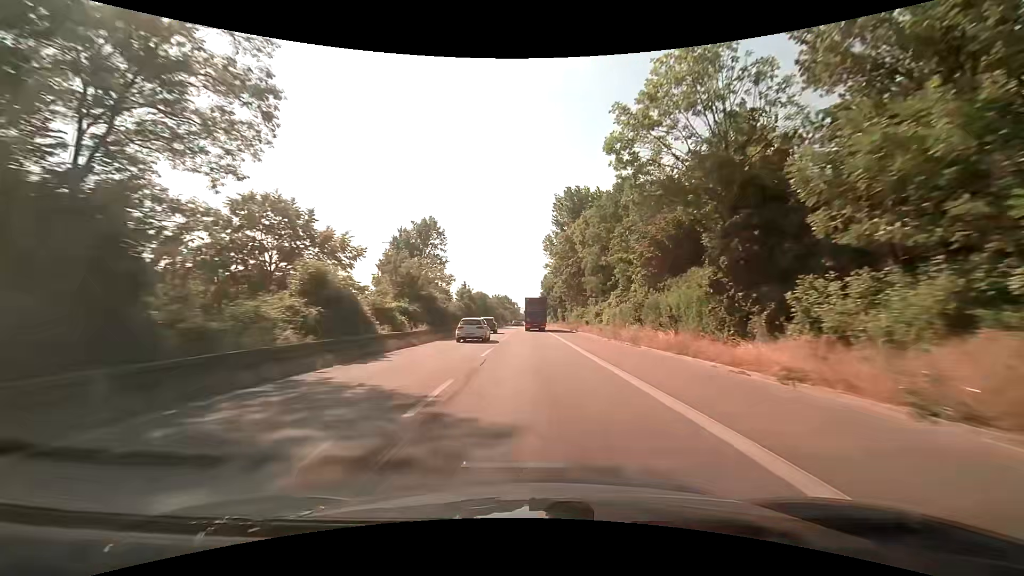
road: trunk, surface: asphalt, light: Day
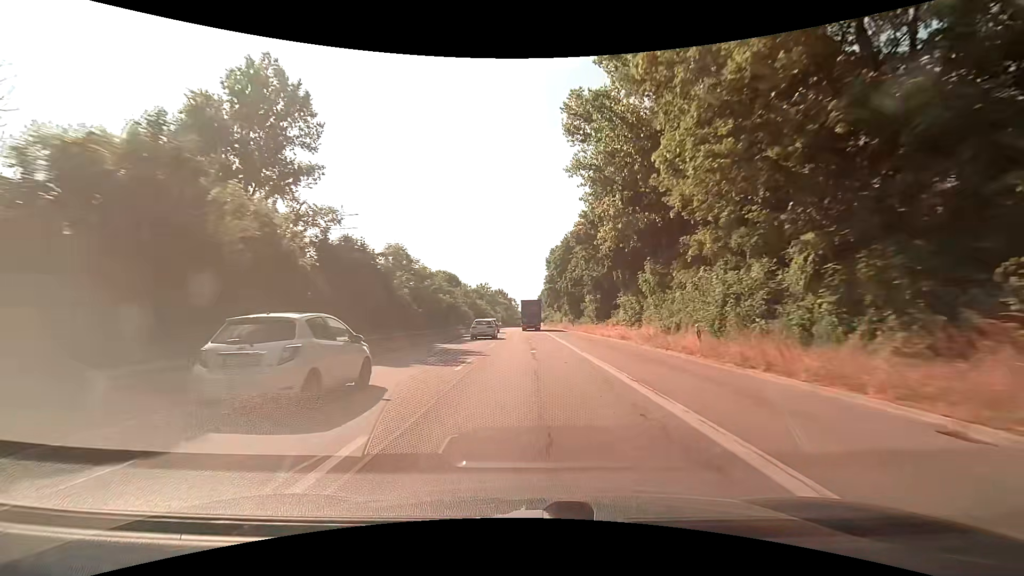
(0.0, +62.0) m; 0°
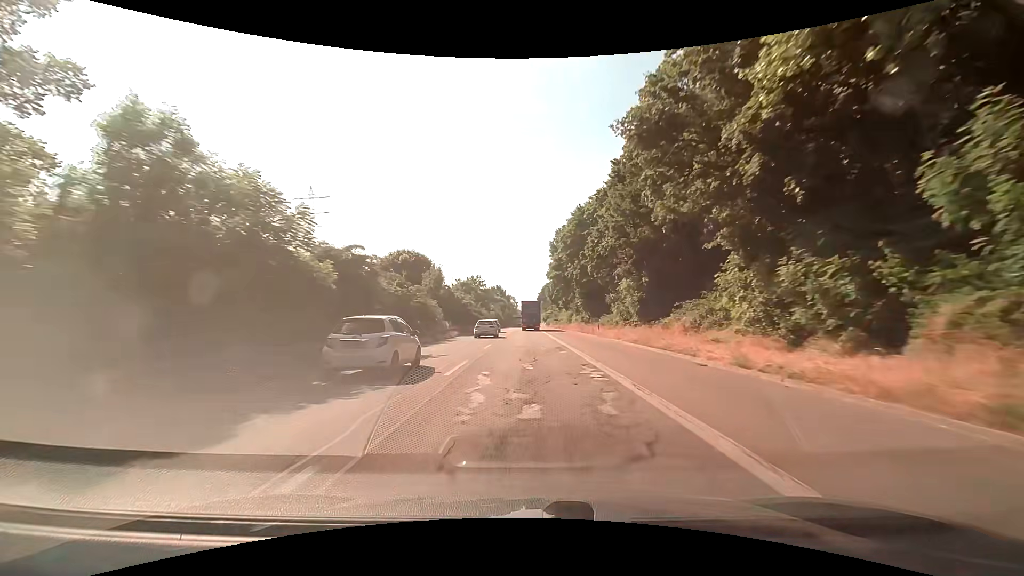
(+0.1, +23.9) m; 0°
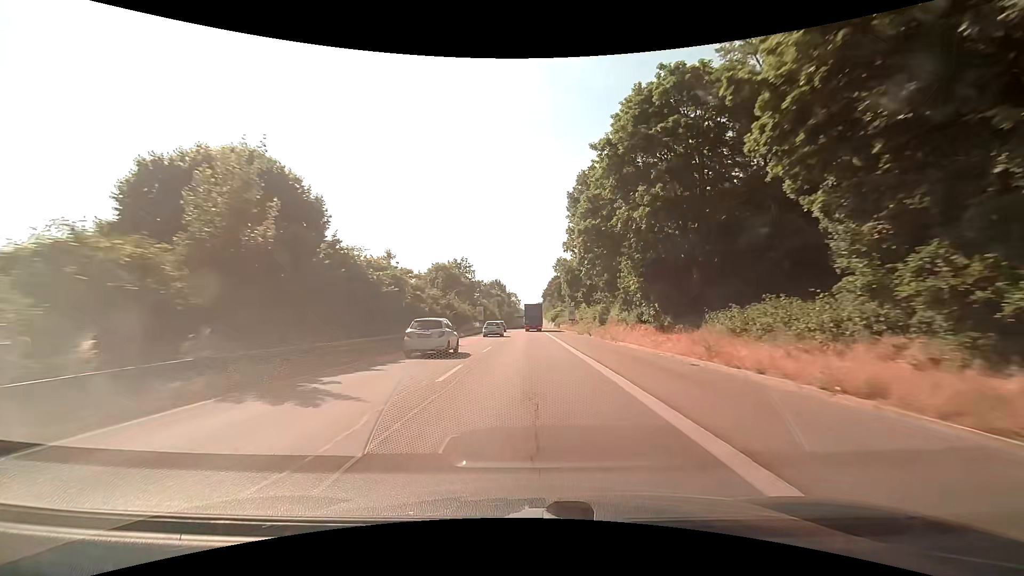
(0.0, +35.8) m; -1°
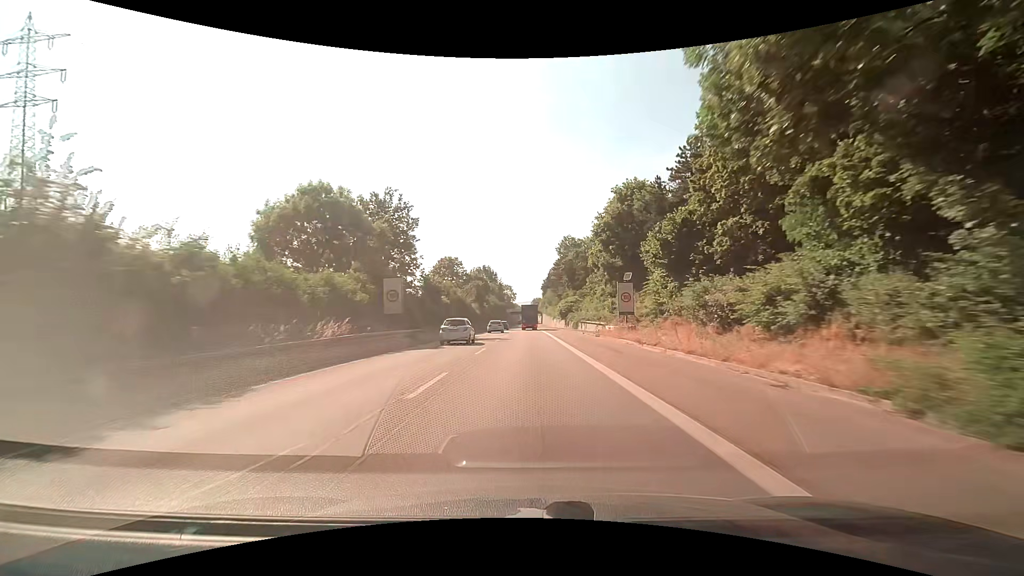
(+0.2, +48.3) m; +1°
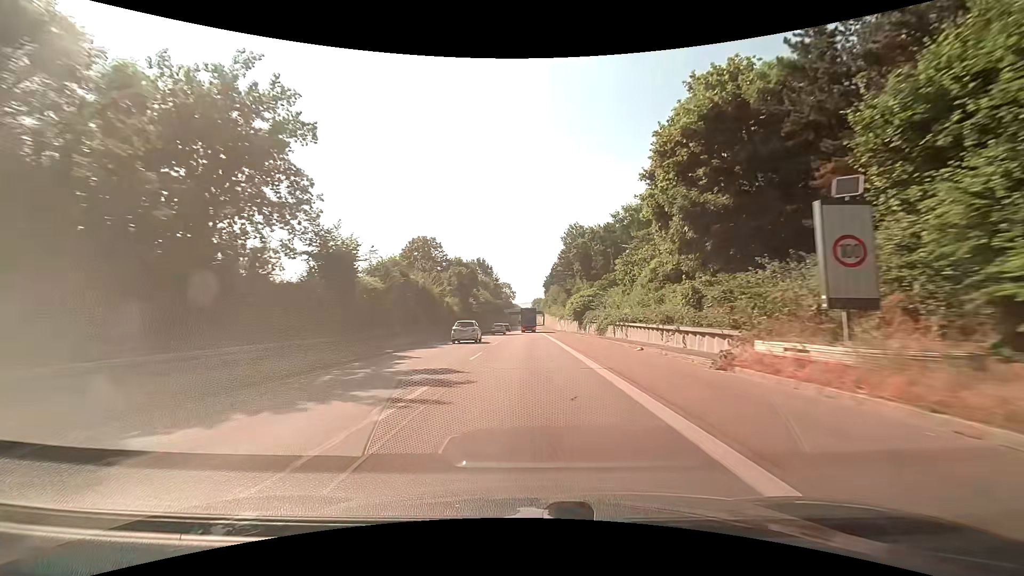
(0.0, +24.6) m; 0°
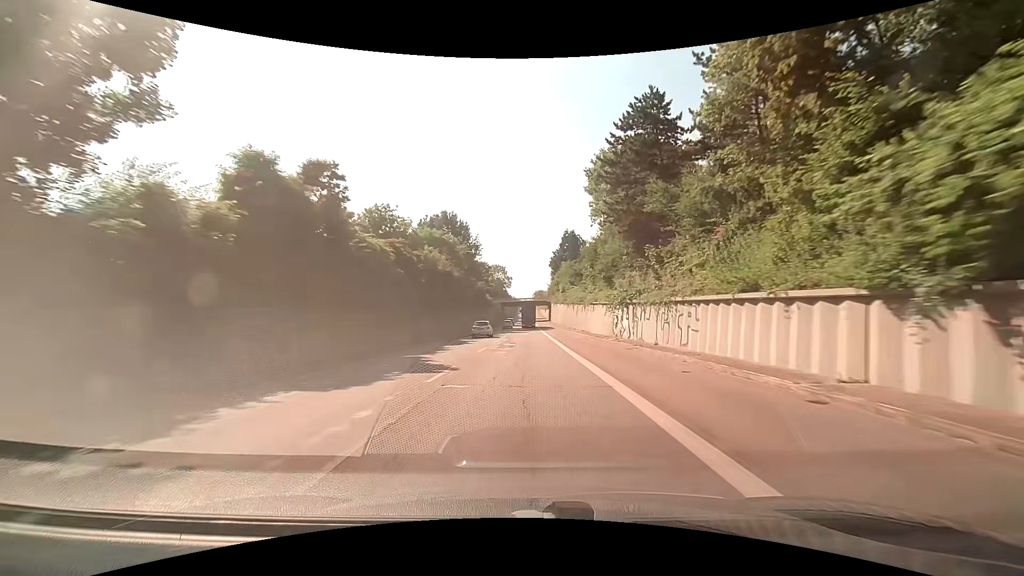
(+0.3, +64.4) m; 0°
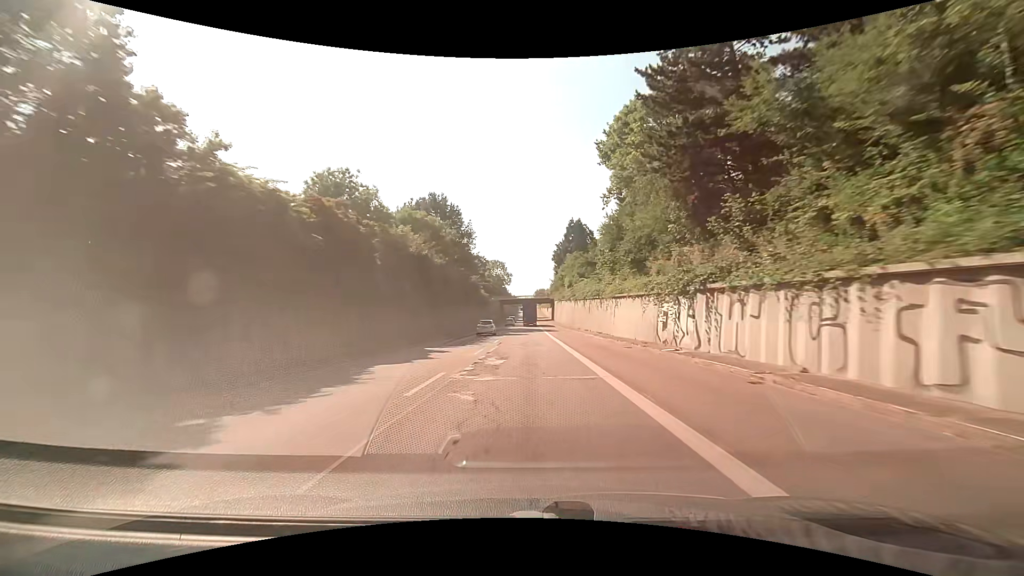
(0.0, +13.4) m; 0°
(0, +10) (0, +20) (0, +30) (0, +40) (0, +50) (0, +60) (0, +70) (0, +80) (0, +90) (0, +100) m
